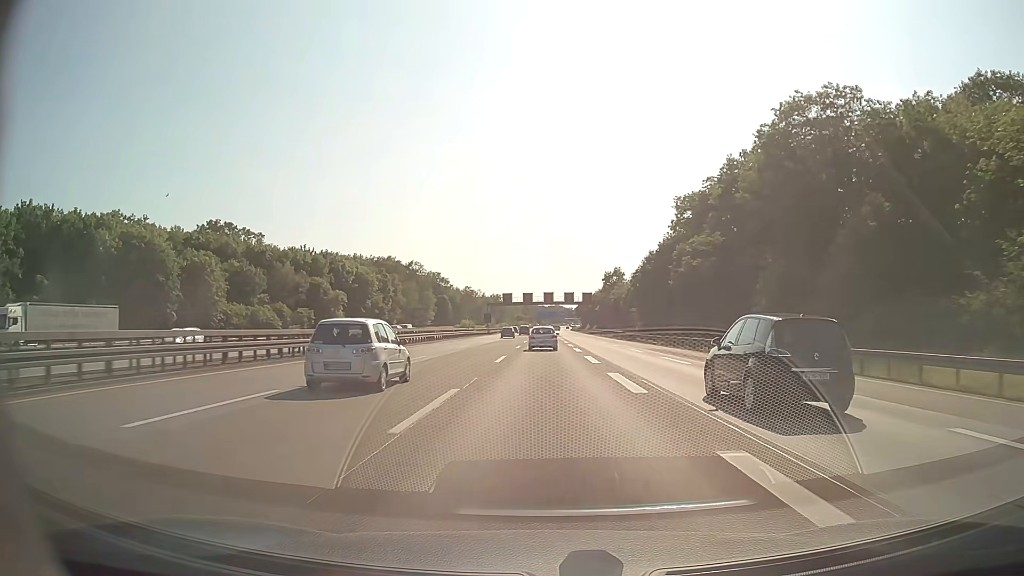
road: motorway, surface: asphalt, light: Day
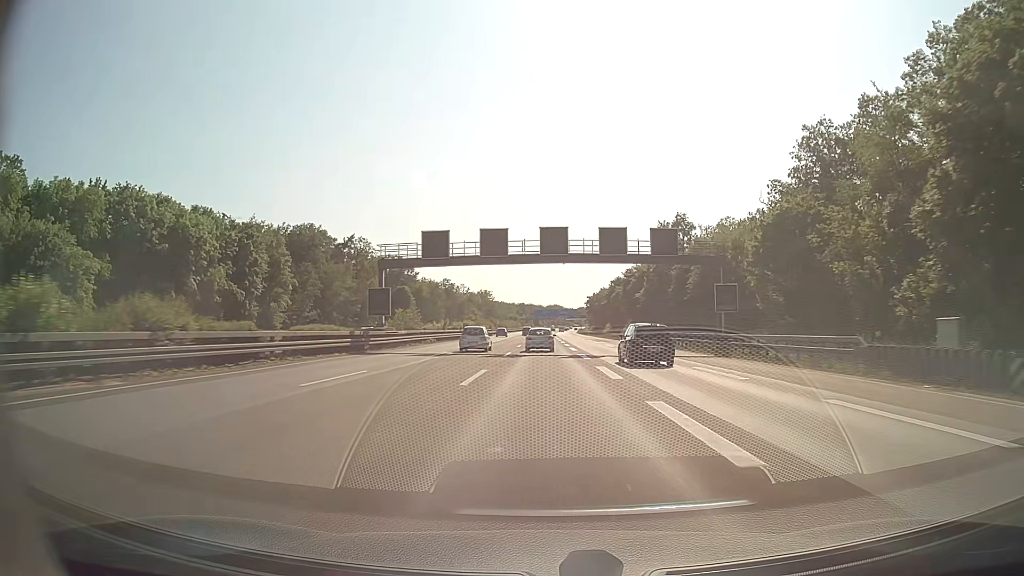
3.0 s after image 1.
(+0.2, +81.7) m; 0°
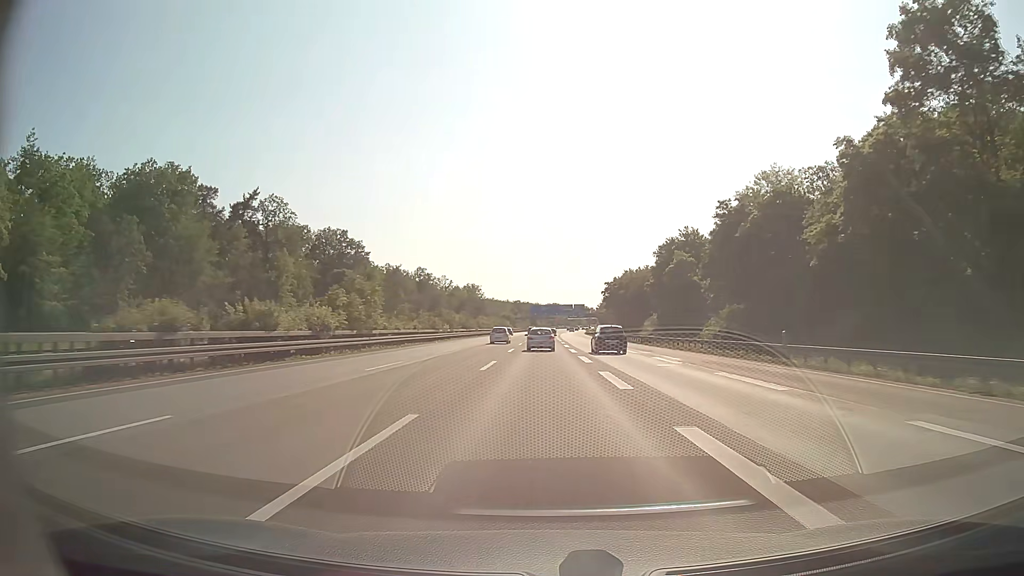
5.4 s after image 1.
(-0.1, +65.1) m; 0°
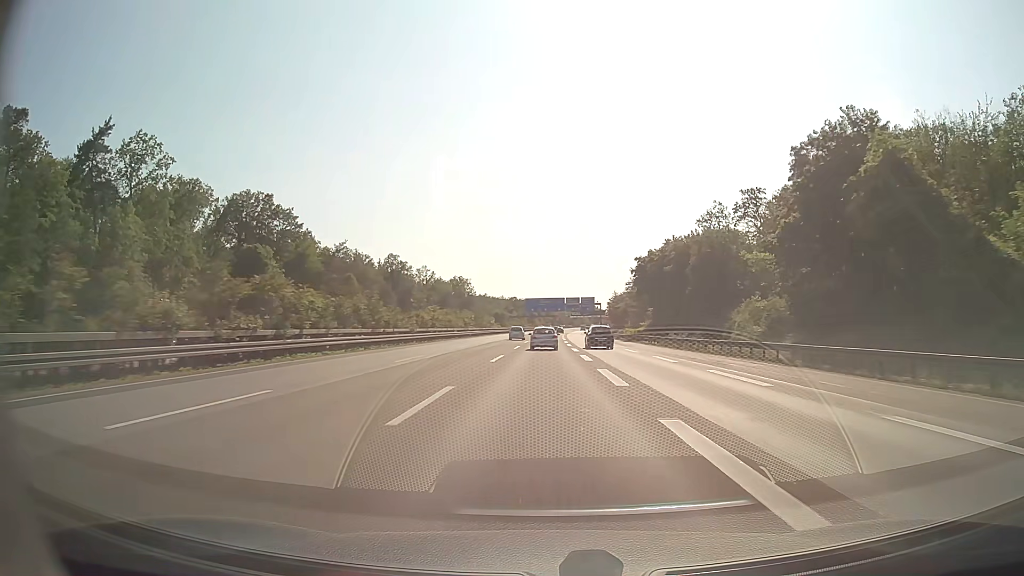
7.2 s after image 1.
(0.0, +48.7) m; 0°
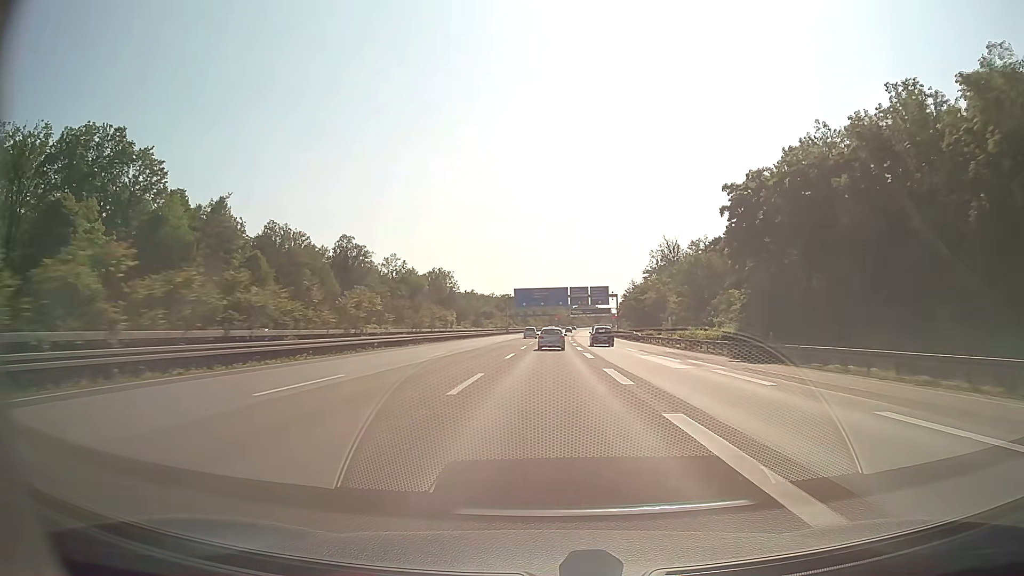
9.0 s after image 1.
(+0.2, +48.9) m; 0°
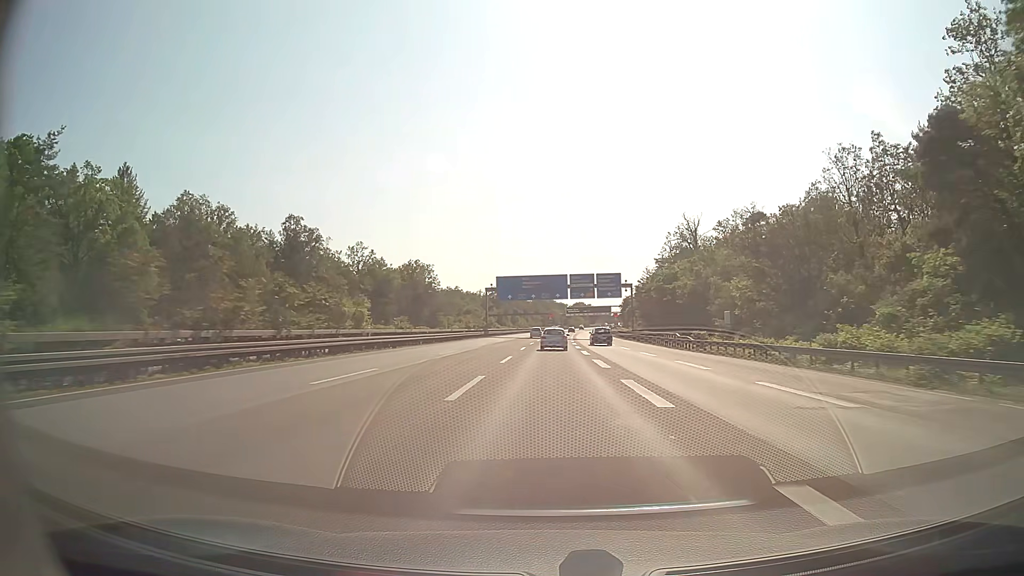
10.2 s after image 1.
(+0.2, +32.8) m; +1°
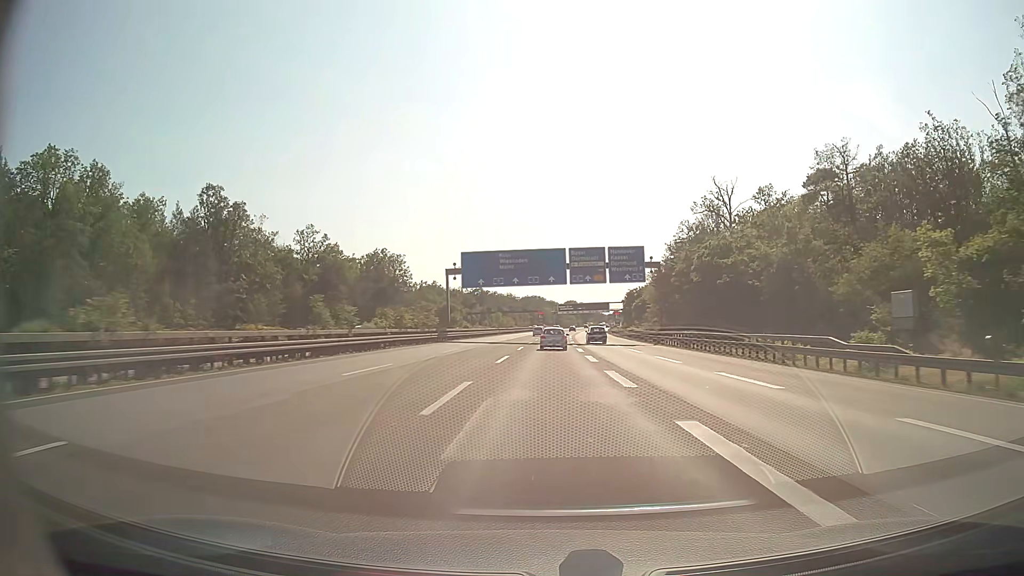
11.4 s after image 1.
(+0.3, +33.0) m; +1°
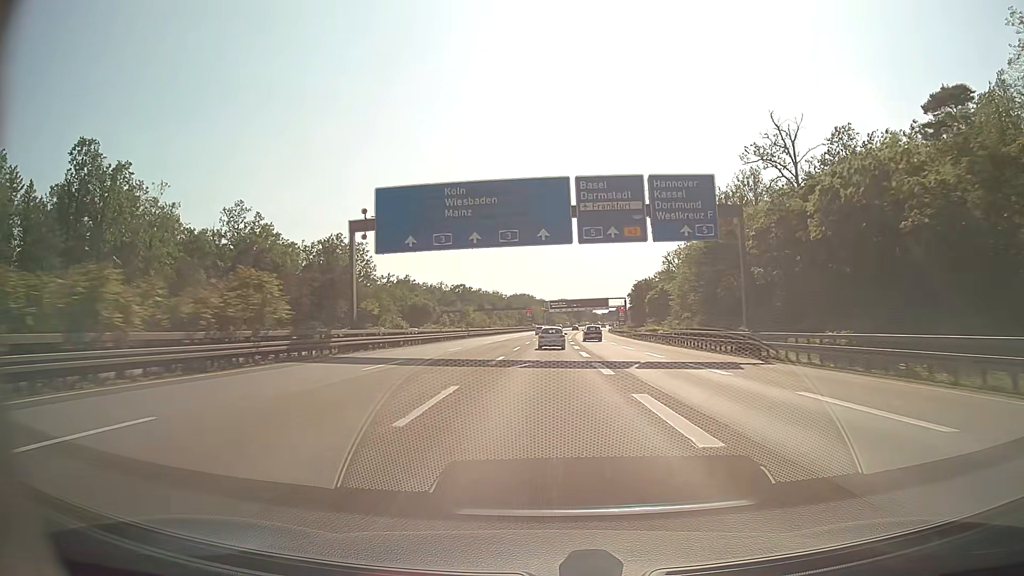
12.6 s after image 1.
(+0.2, +33.1) m; +1°
(0, +10) (0, +20) (0, +30) (0, +40) (0, +50) (+1, +60) (+1, +70) (+1, +80) (+2, +90) (+2, +100) m
